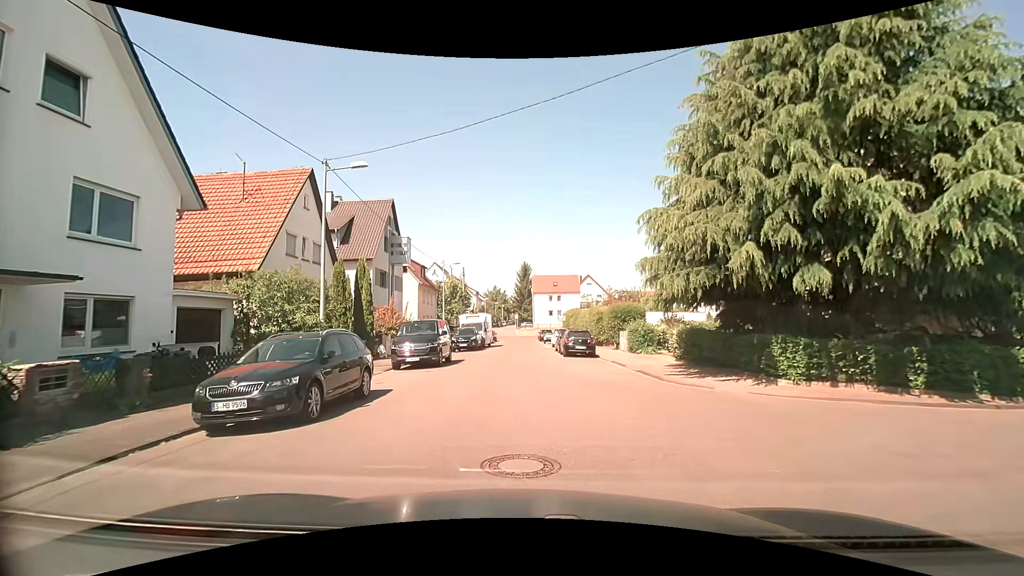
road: residential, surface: asphalt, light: Day
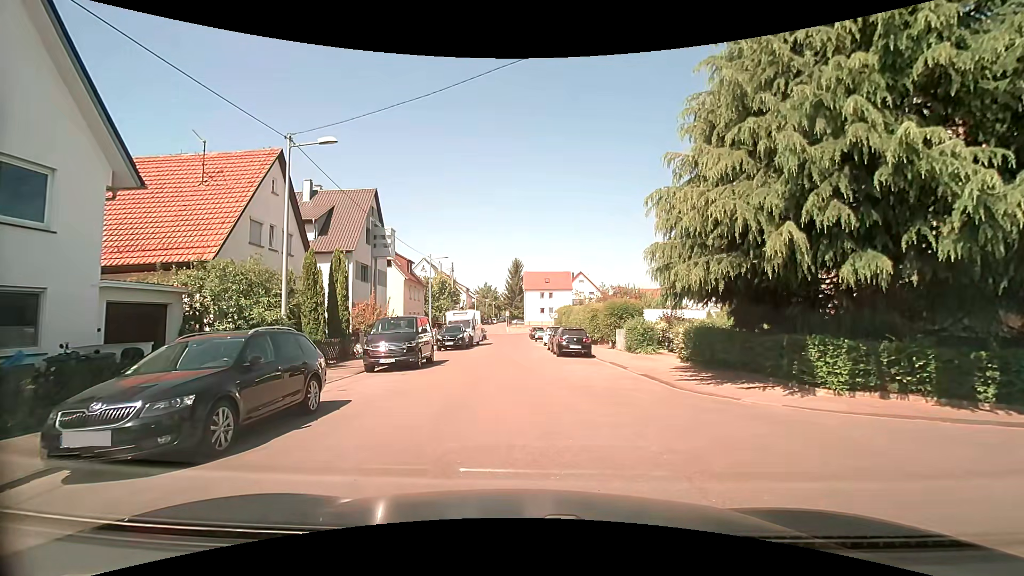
(0.0, +2.1) m; -1°
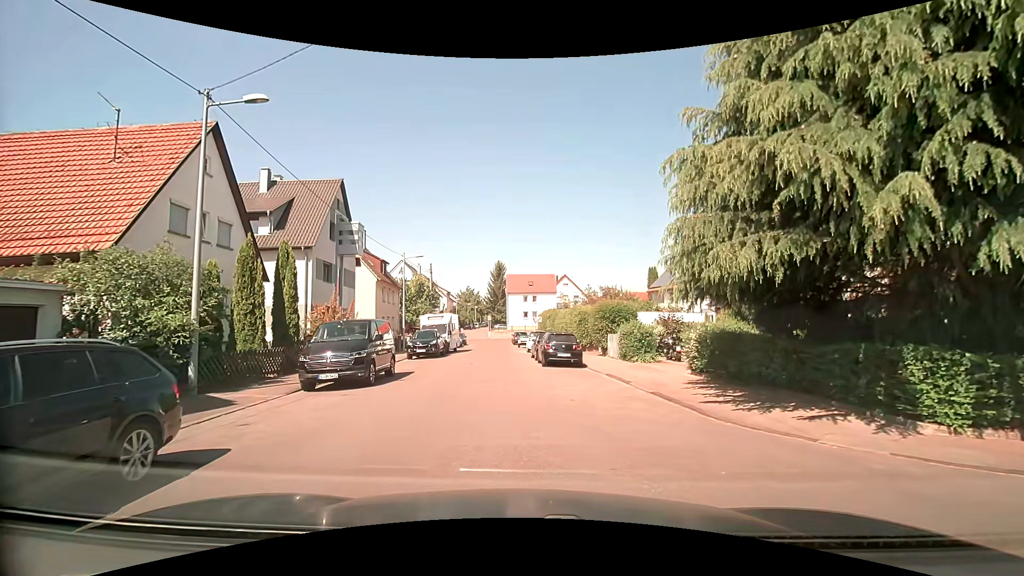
(+0.1, +3.5) m; +2°
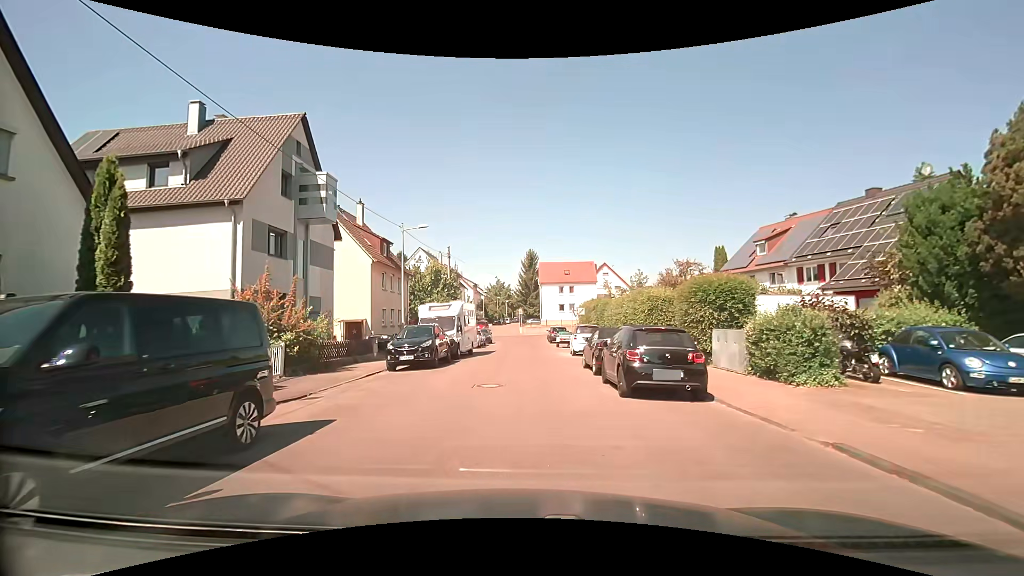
(0.0, +11.1) m; -2°
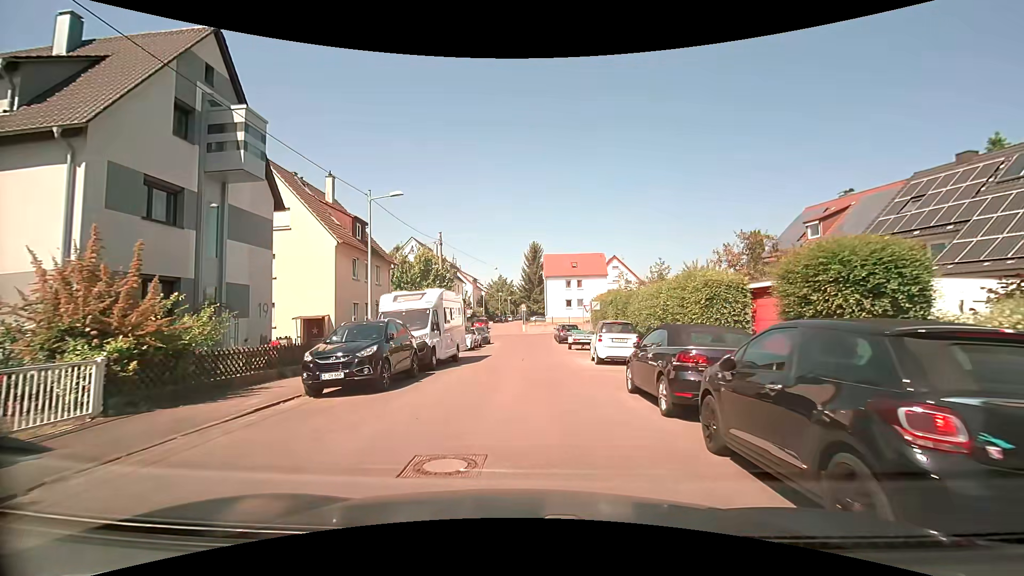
(0.0, +7.2) m; 0°
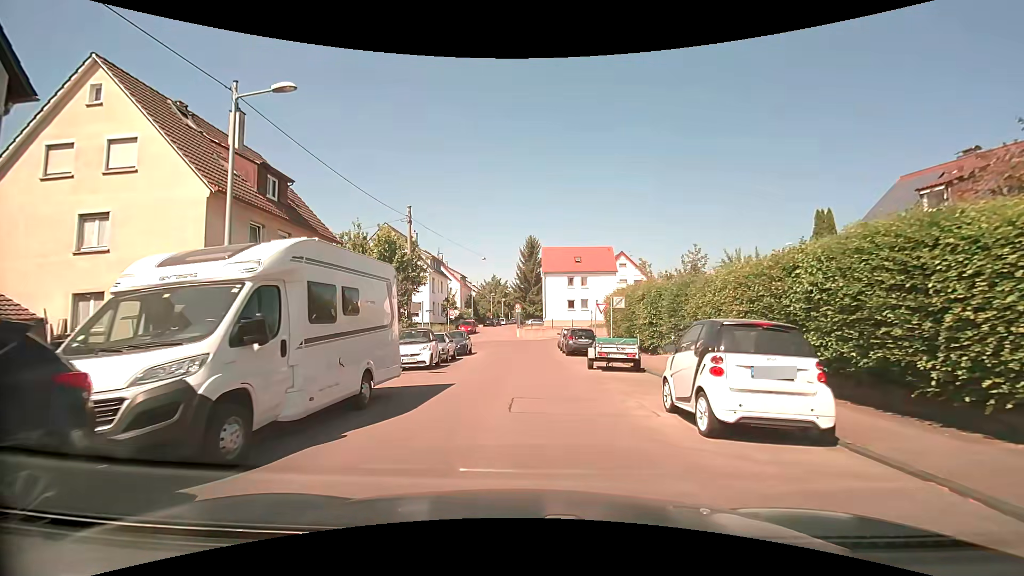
(0.0, +10.9) m; 0°
(0, +10) (0, +20) (0, +30) (+2, +40) (+5, +49) (+13, +55) (+23, +58) (+32, +63) (+39, +70) (+47, +76) m
